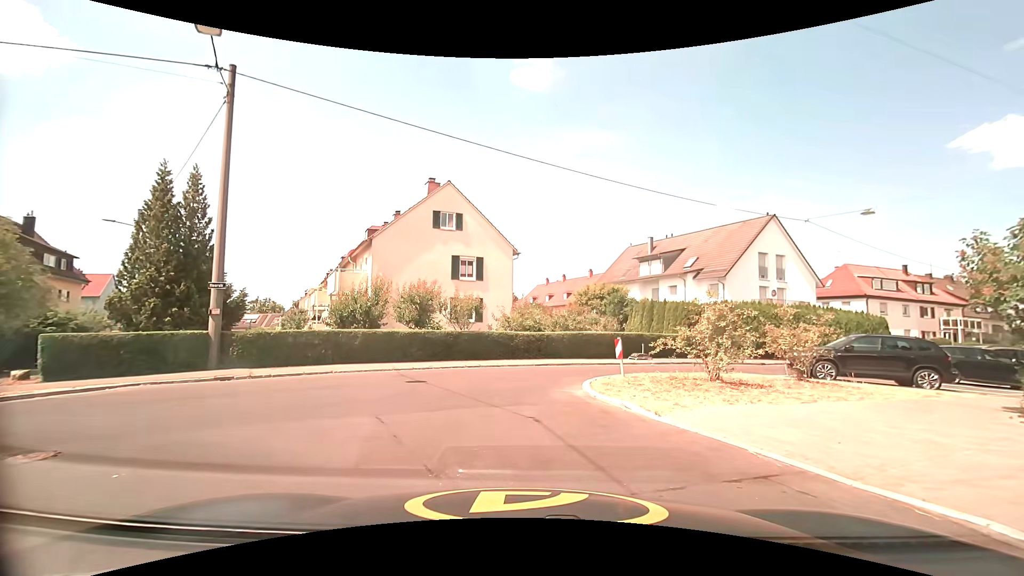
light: Day
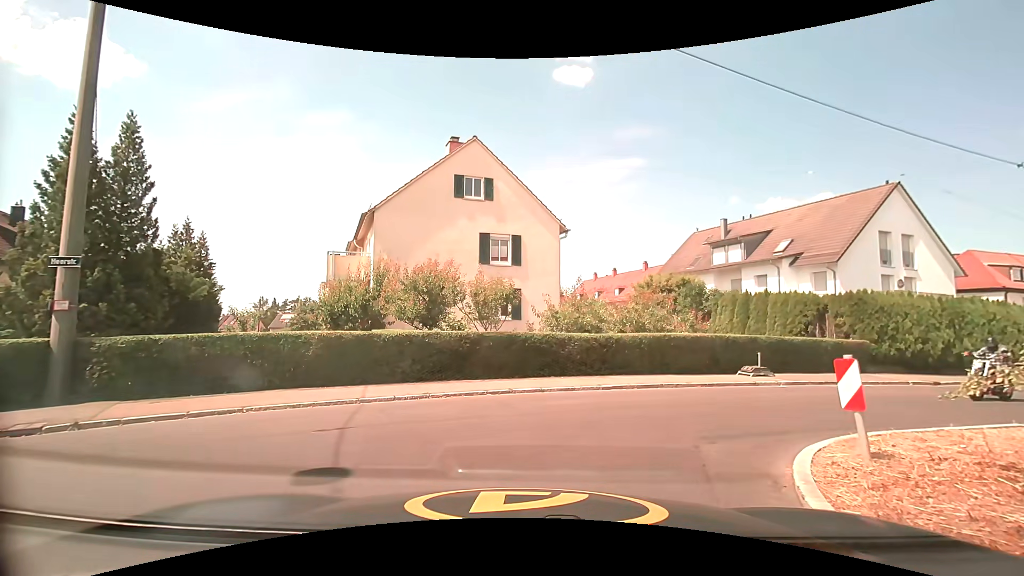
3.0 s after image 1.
(-0.1, +7.4) m; -3°
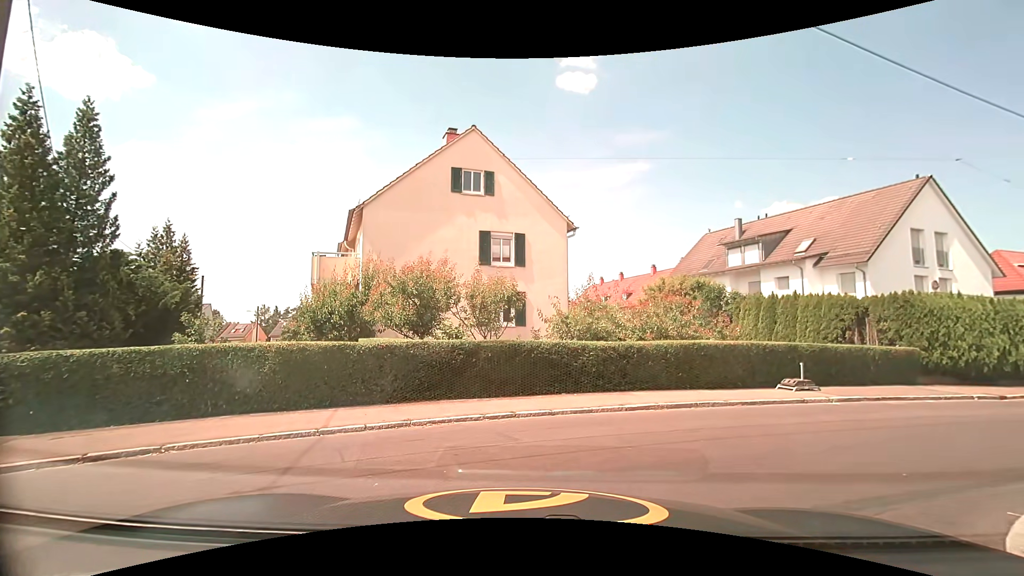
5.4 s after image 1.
(0.0, +2.1) m; -1°
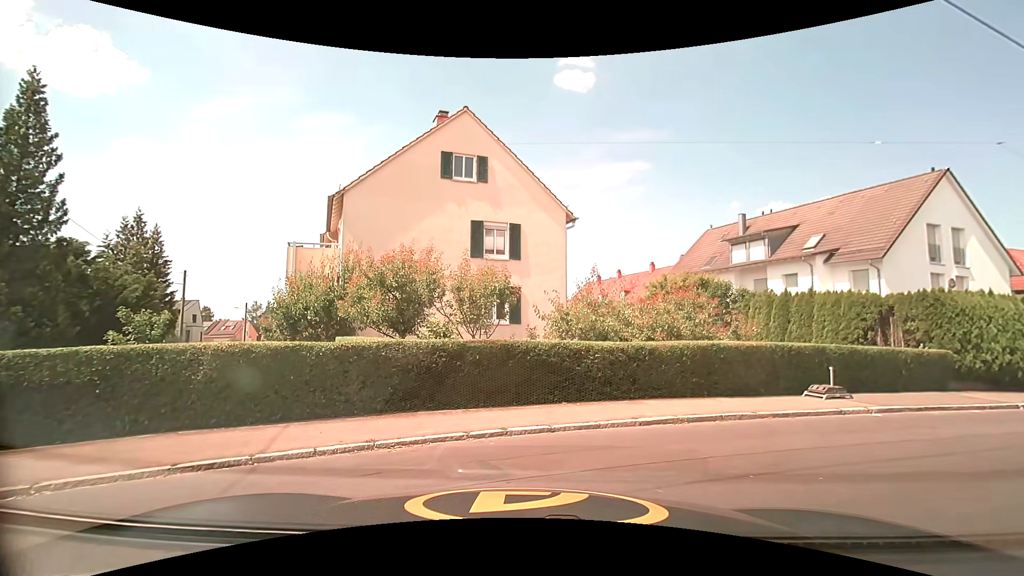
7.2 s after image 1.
(0.0, +1.7) m; 0°
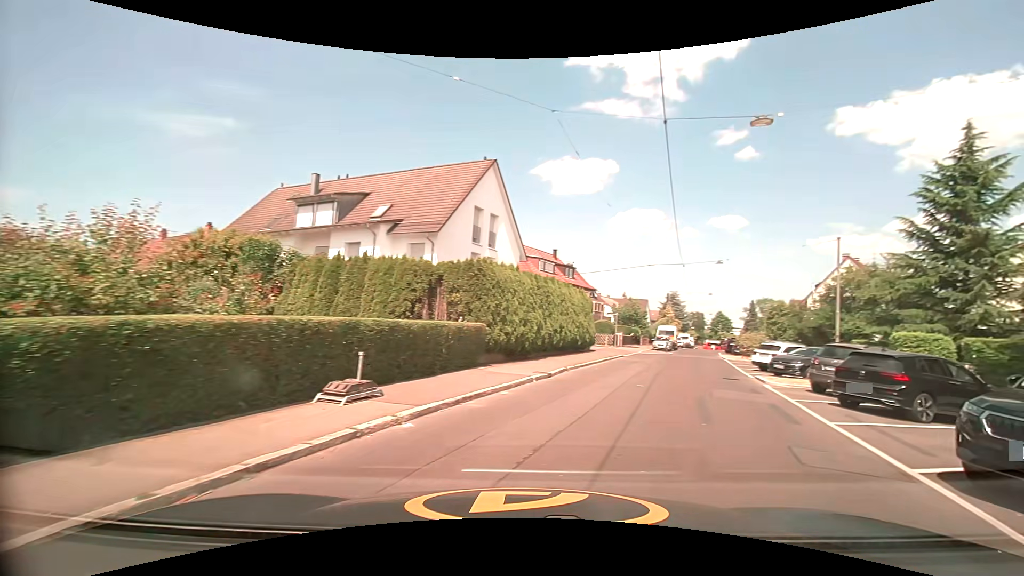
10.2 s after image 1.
(+2.2, +6.2) m; +46°
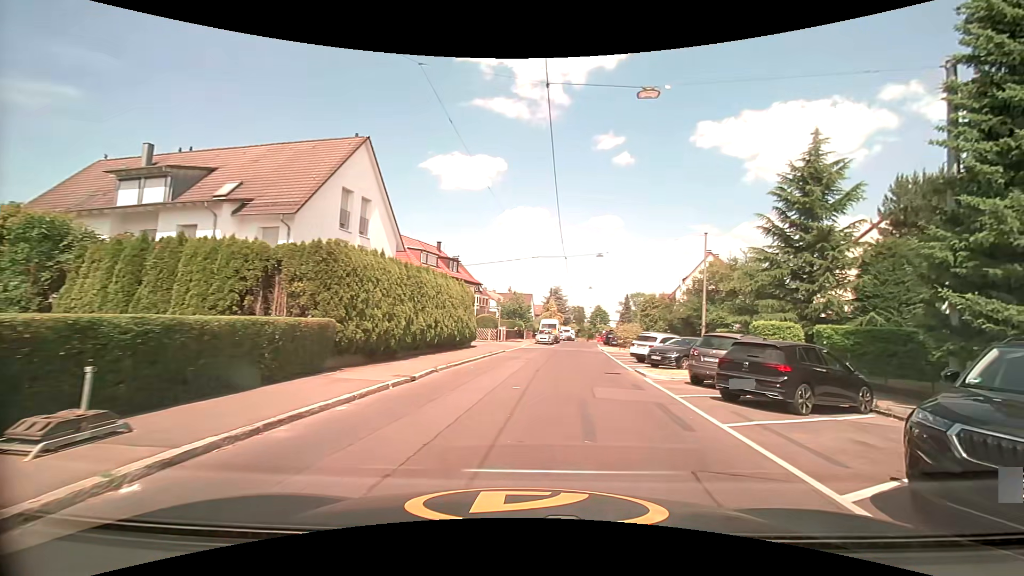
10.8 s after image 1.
(+0.3, +2.3) m; +12°
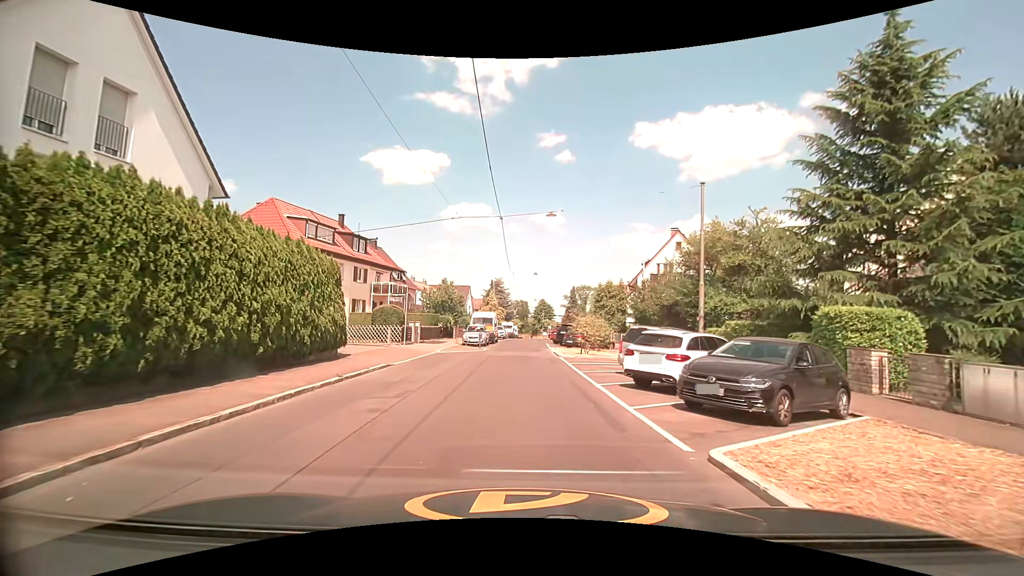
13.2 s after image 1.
(+1.4, +13.1) m; +7°
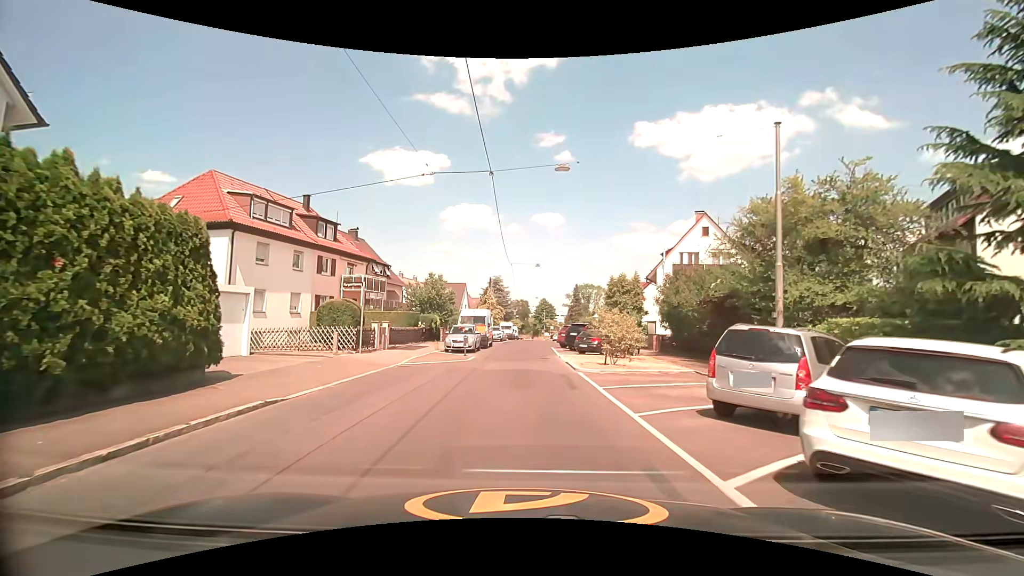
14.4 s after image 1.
(0.0, +7.8) m; 0°
(0, +10) (0, +20) (0, +30) (+1, +40) (+2, +50) (+3, +60) (+3, +70) (+3, +80) (+3, +90) (+3, +100) m
